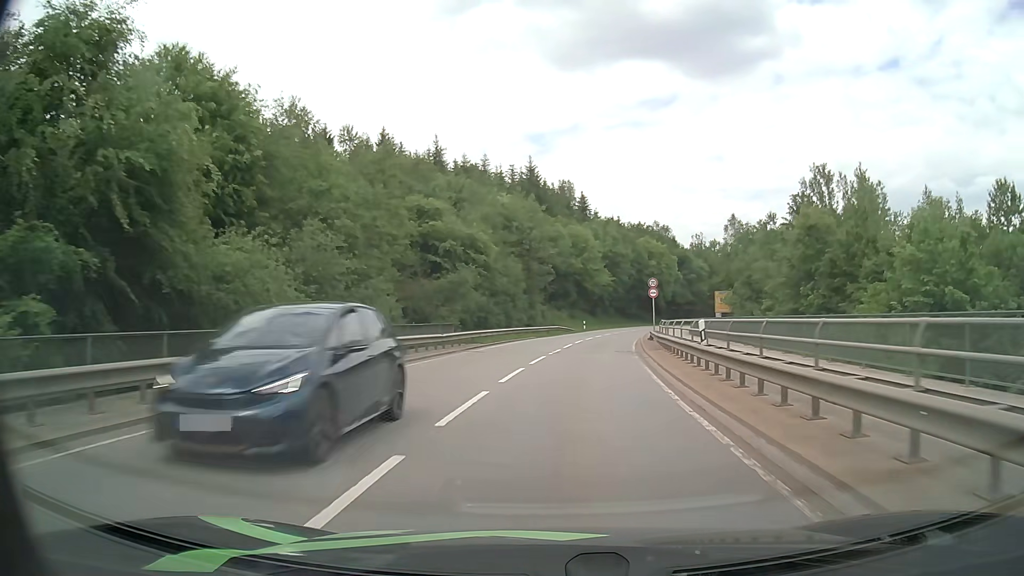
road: secondary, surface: asphalt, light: Day
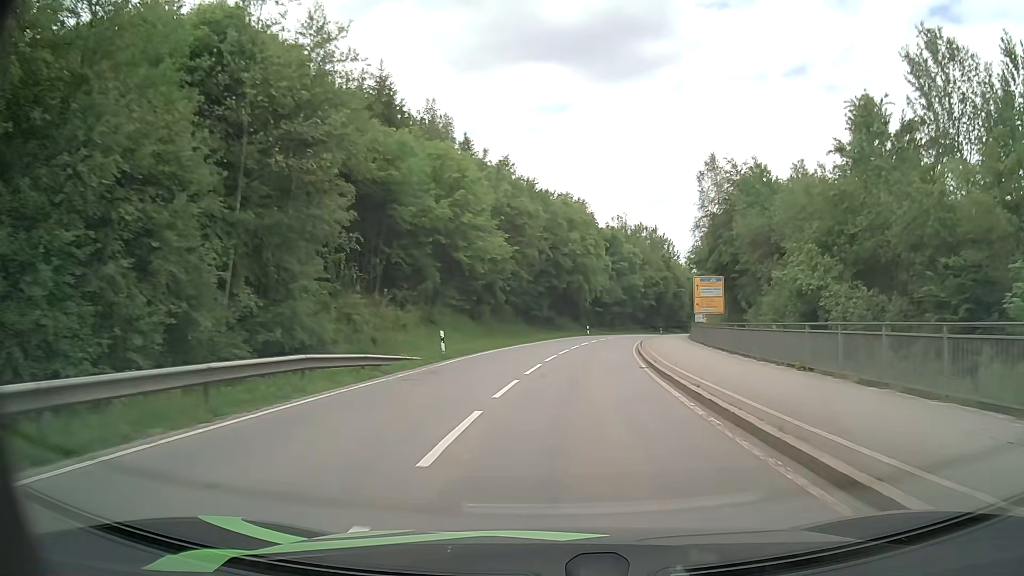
(+3.4, +43.7) m; +9°
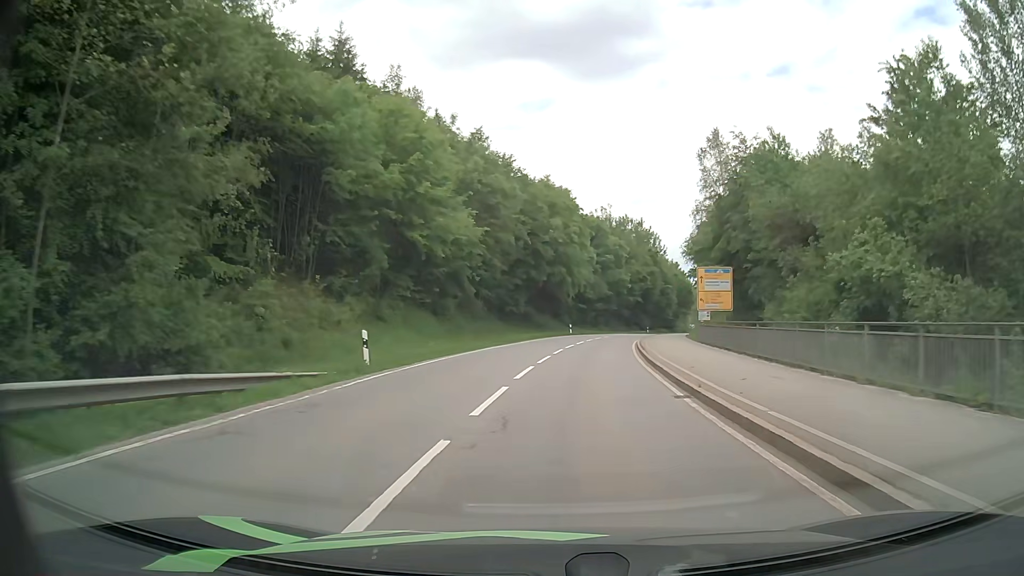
(+0.1, +8.6) m; +2°
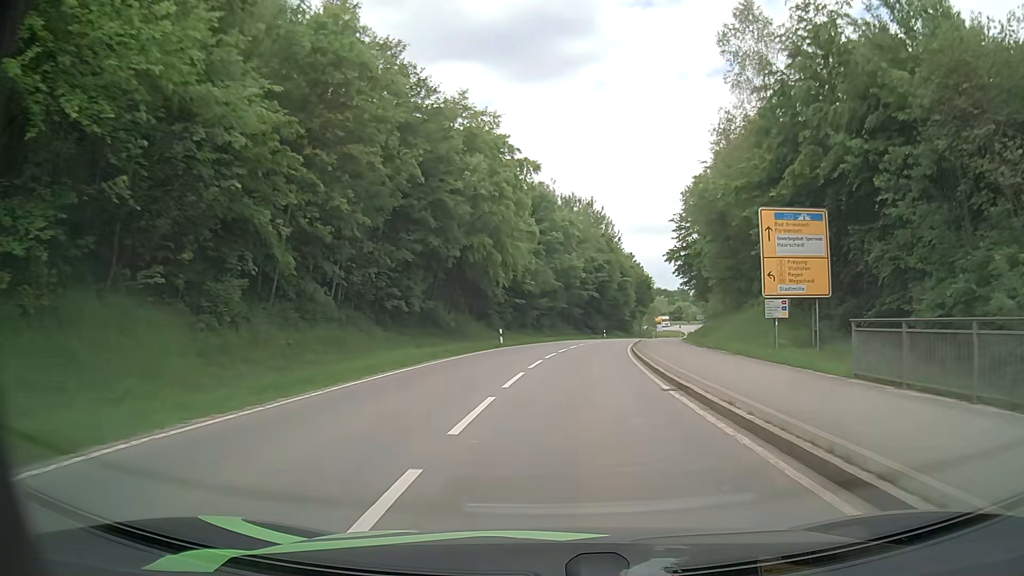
(+1.1, +25.5) m; +5°
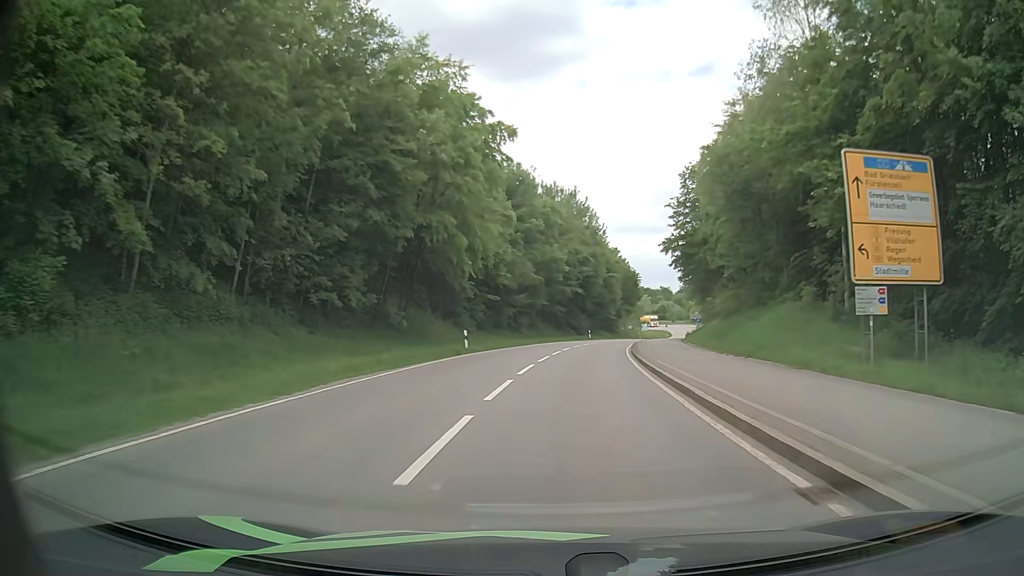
(+0.1, +8.4) m; +1°
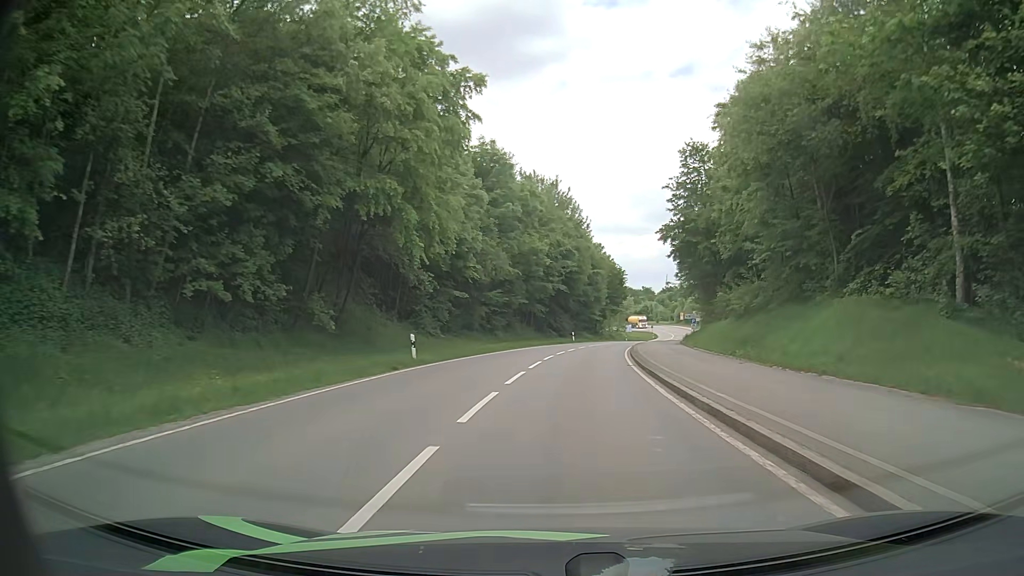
(+0.2, +8.4) m; +2°
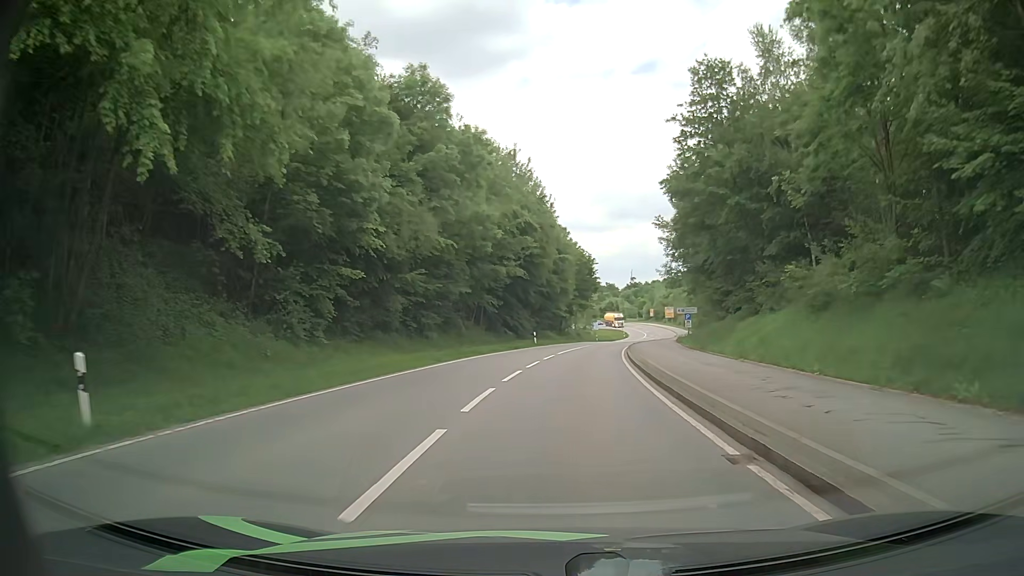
(+0.4, +16.6) m; +3°
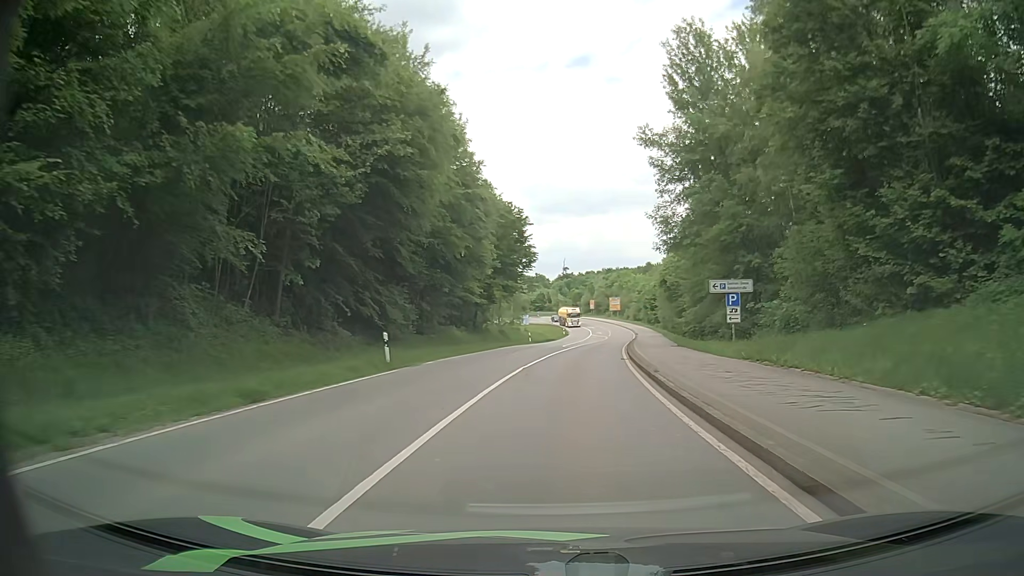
(+1.8, +33.1) m; +6°
